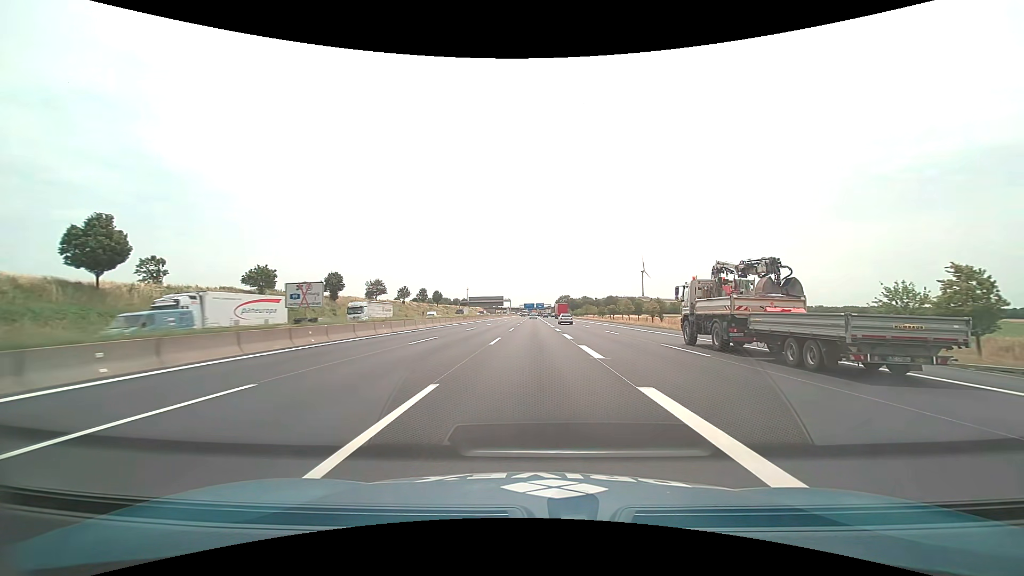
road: motorway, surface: asphalt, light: Day
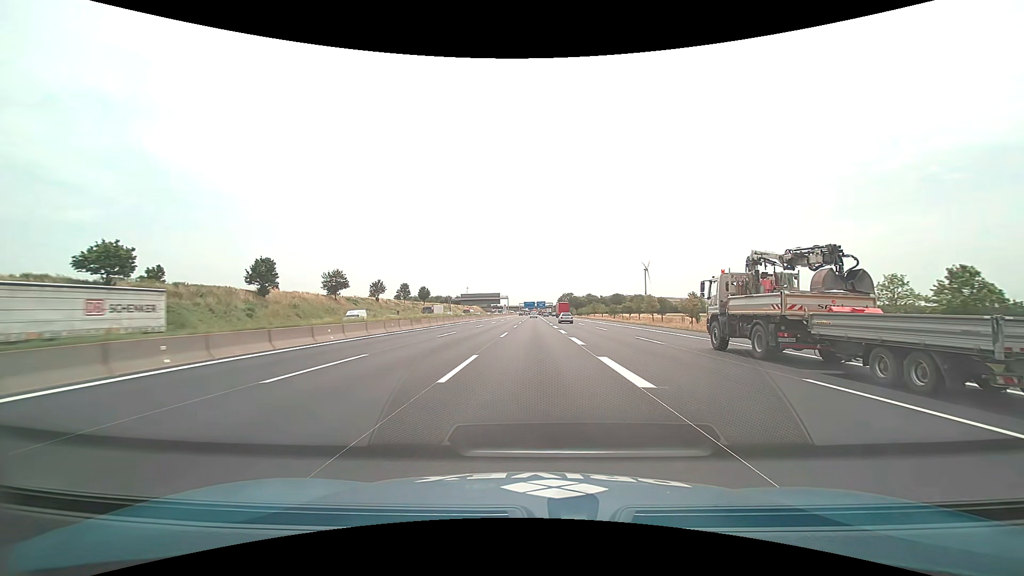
(0.0, +29.9) m; 0°
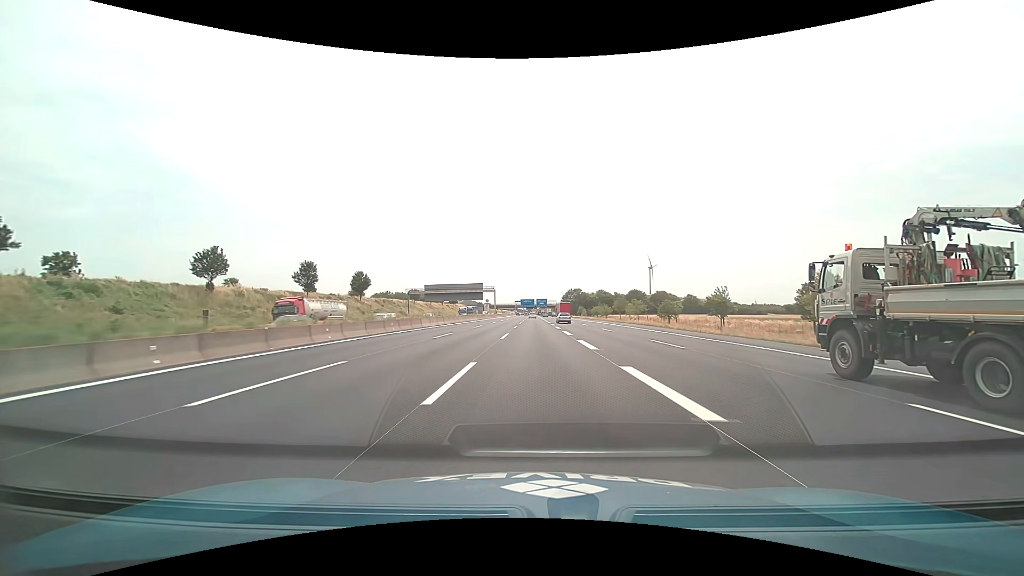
(-0.2, +74.6) m; 0°
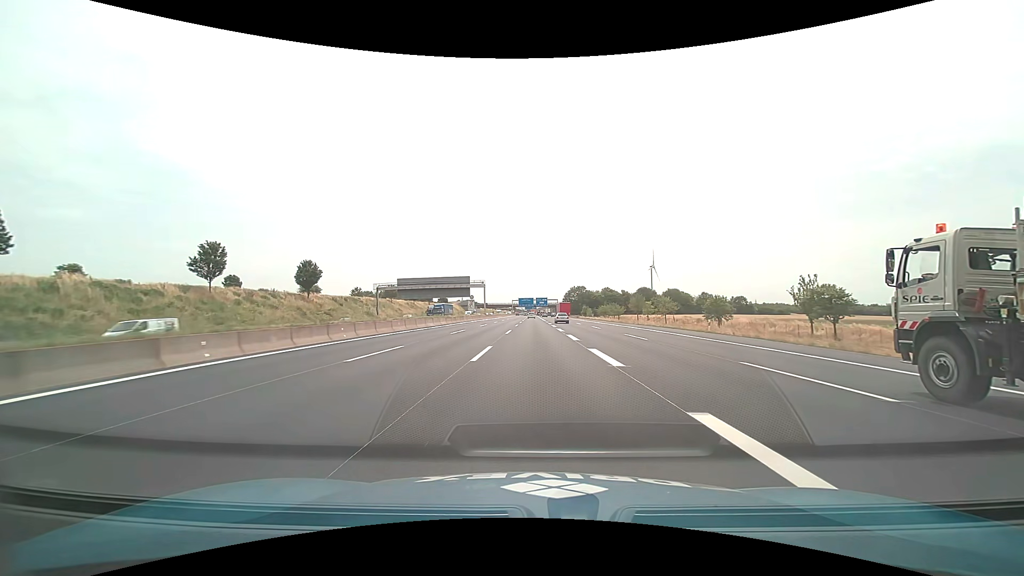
(+0.1, +29.7) m; 0°
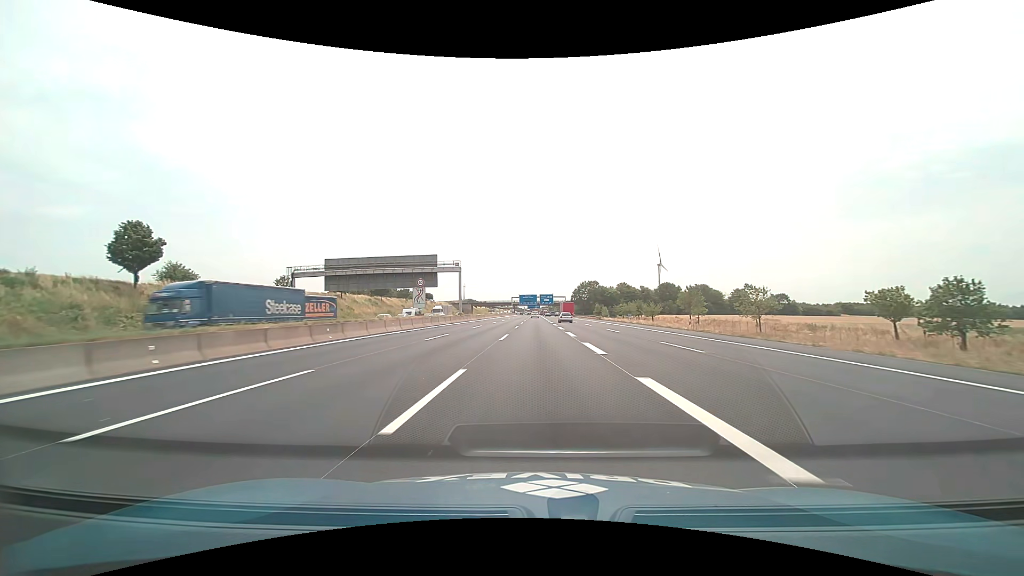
(-0.1, +44.4) m; 0°
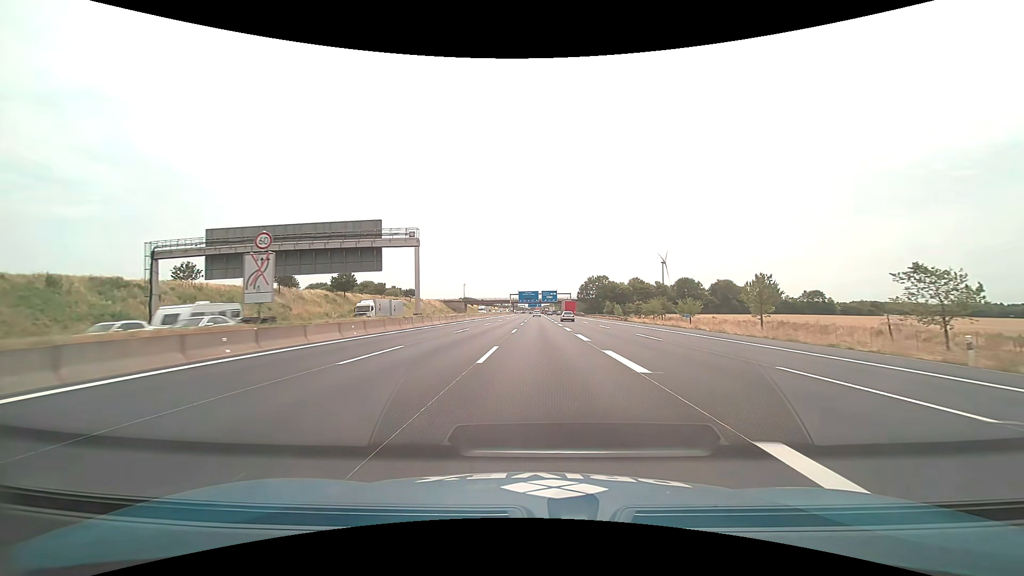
(-0.1, +29.0) m; 0°
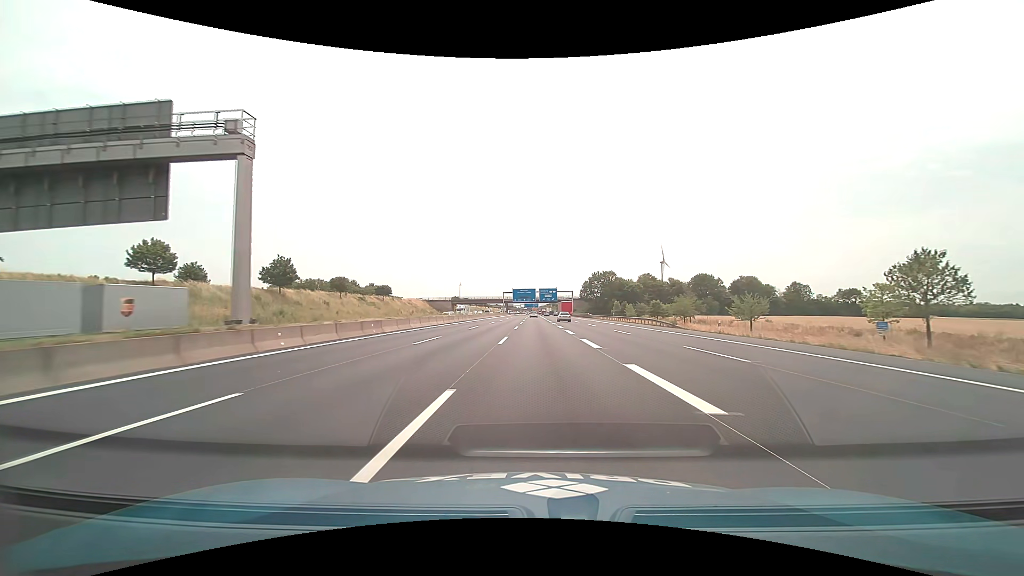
(+0.1, +28.2) m; 0°
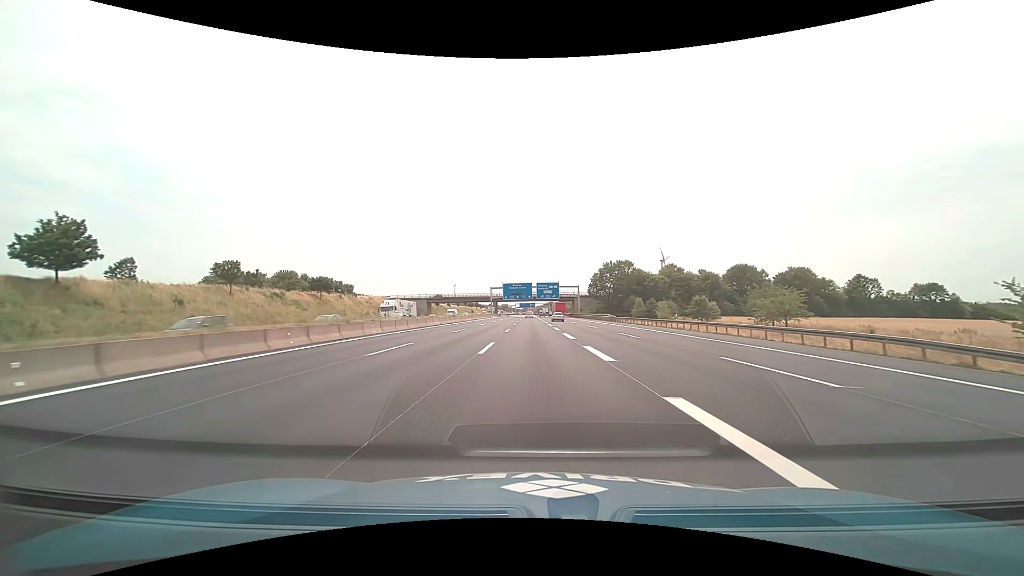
(+0.2, +40.7) m; +1°
(0, +10) (0, +20) (0, +30) (0, +40) (0, +50) (0, +60) (-1, +70) (-1, +80) (-1, +90) (-1, +100) m
